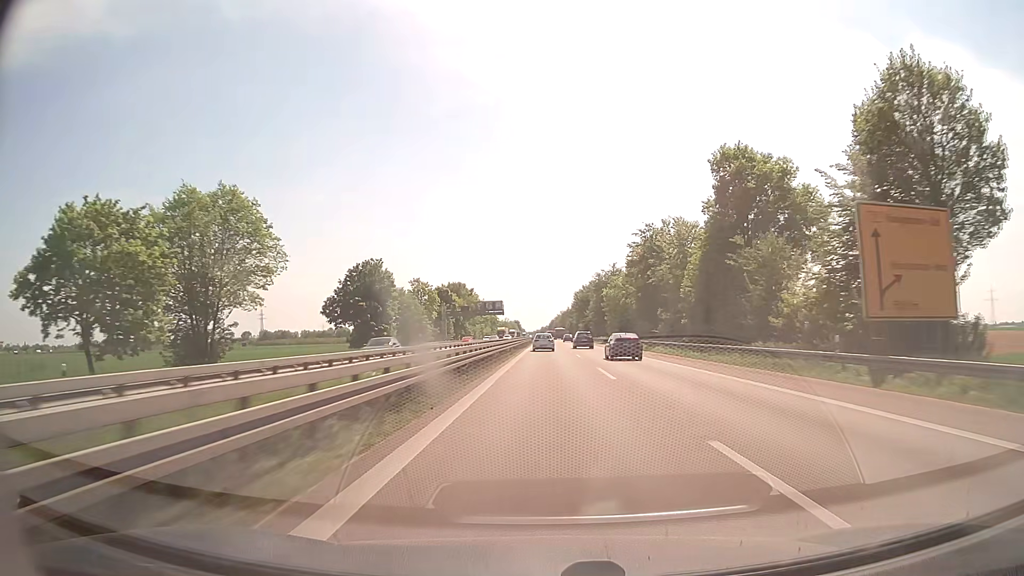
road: trunk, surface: asphalt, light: Day
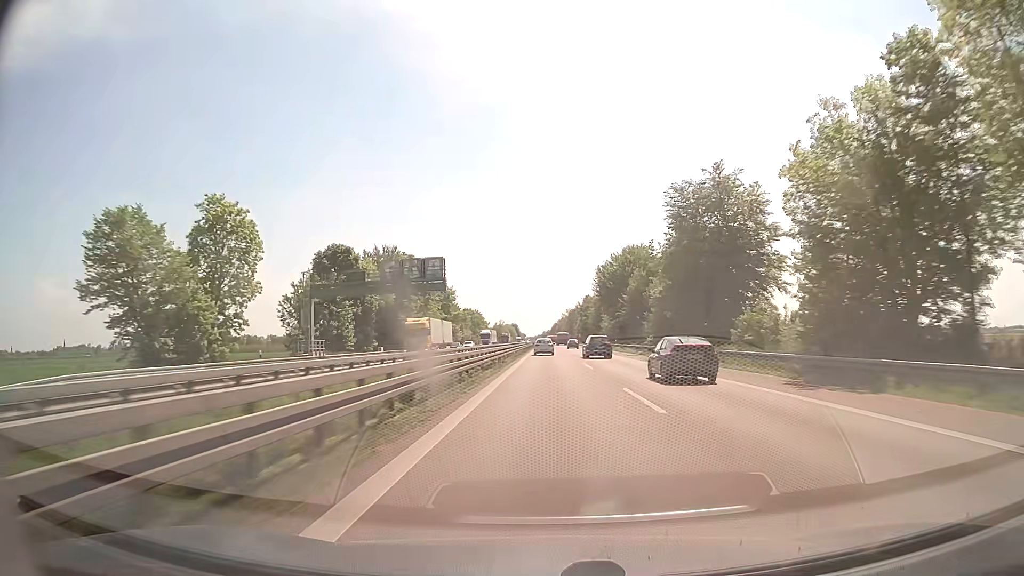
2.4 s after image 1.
(+0.1, +80.2) m; 0°
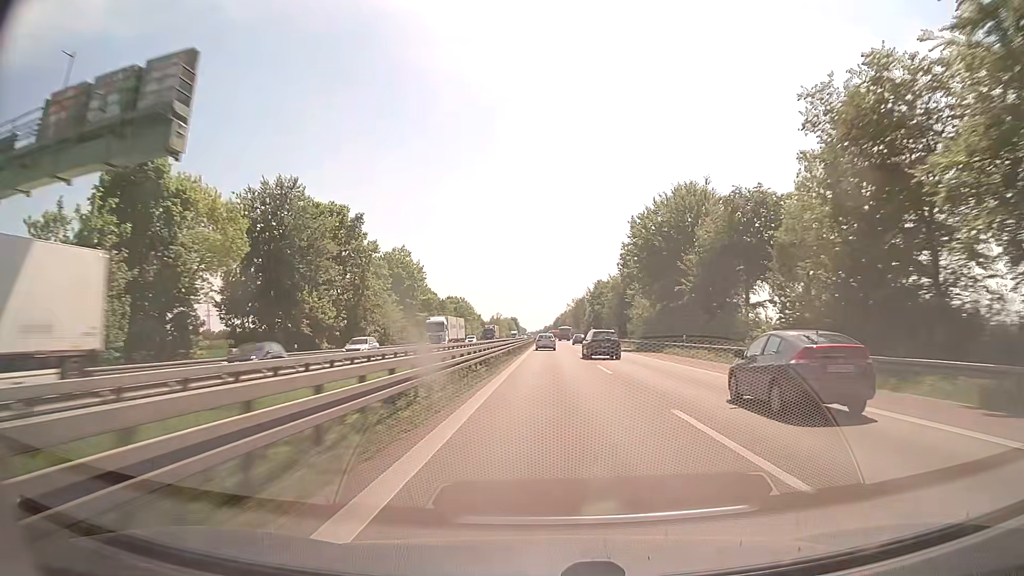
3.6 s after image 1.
(-0.1, +42.6) m; 0°
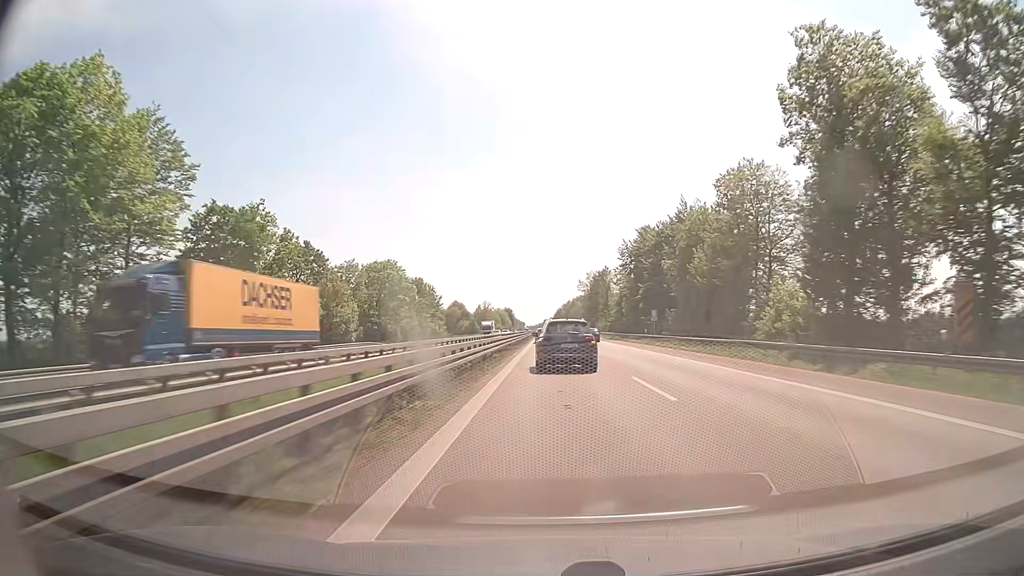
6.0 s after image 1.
(0.0, +82.2) m; 0°
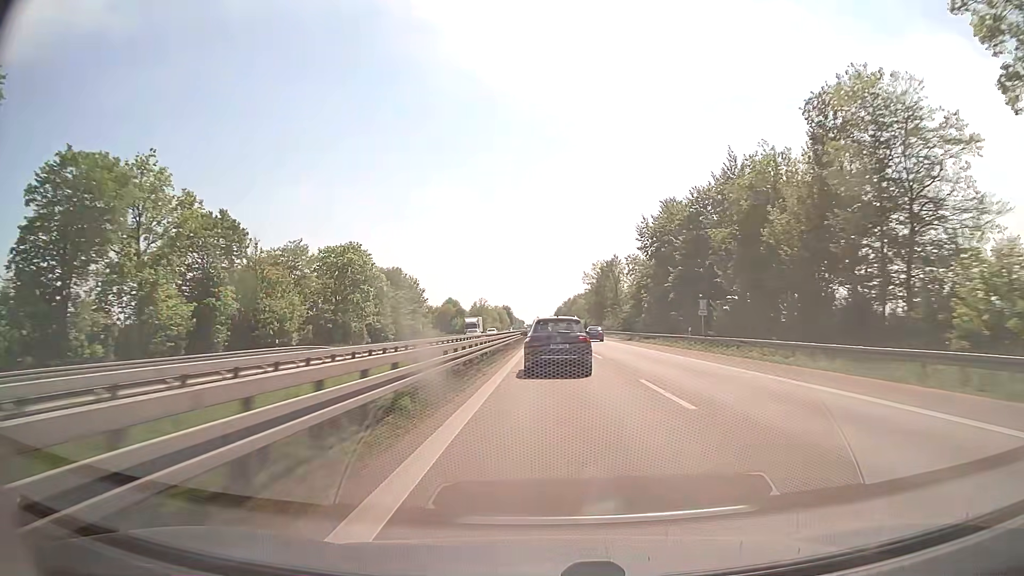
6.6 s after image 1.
(-0.1, +19.2) m; 0°
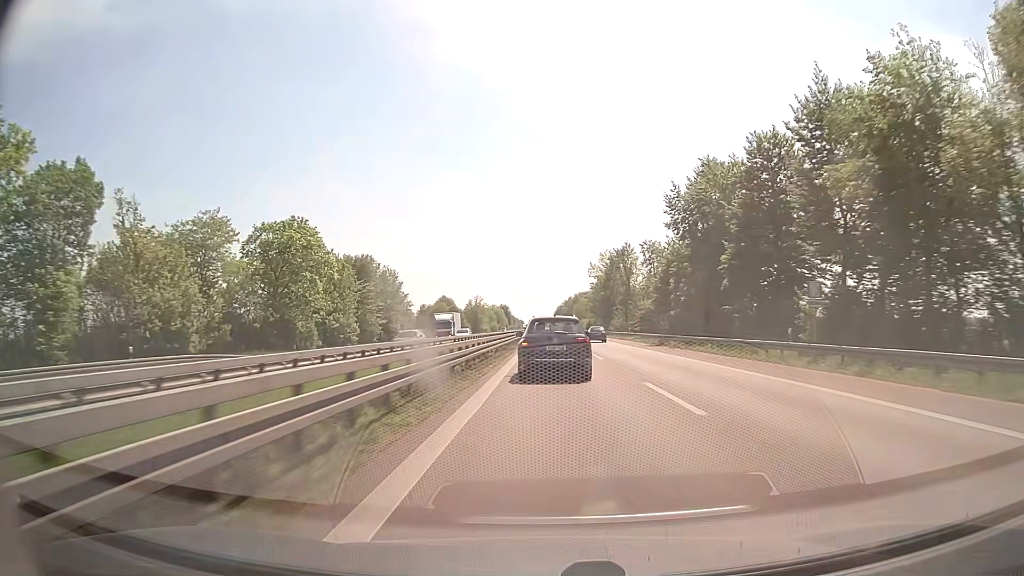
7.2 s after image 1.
(0.0, +18.4) m; 0°
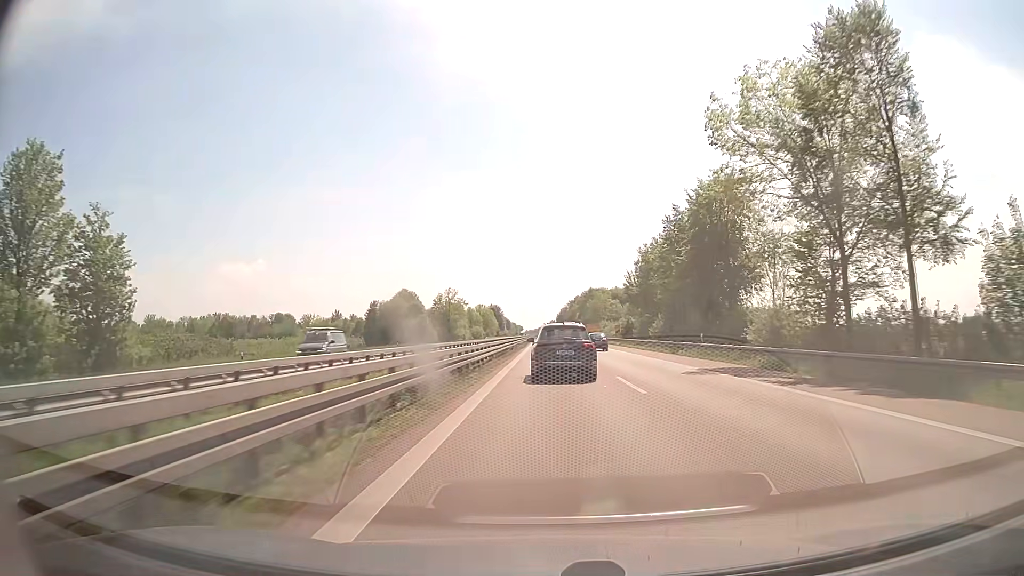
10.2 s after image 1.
(-0.1, +84.3) m; 0°
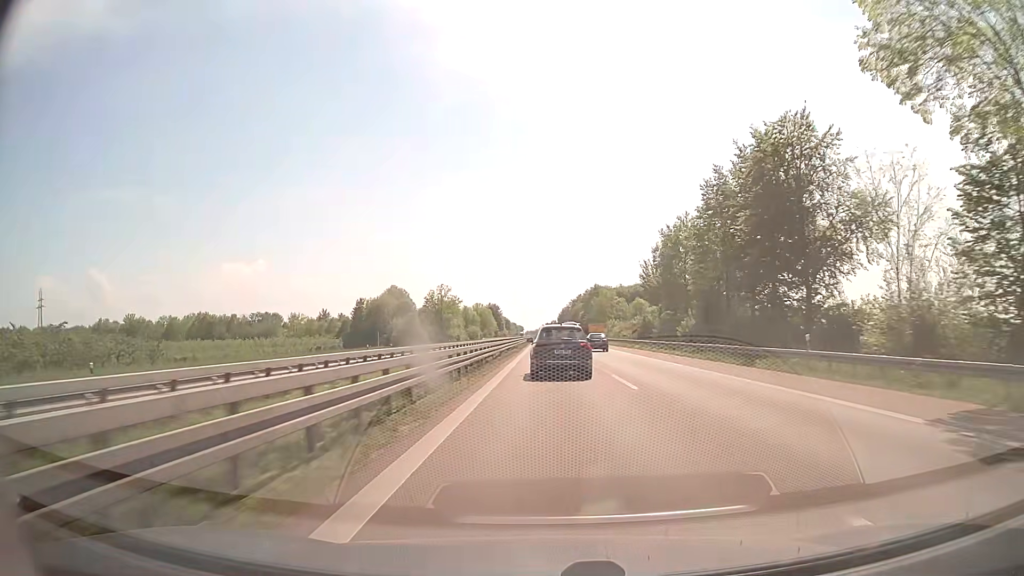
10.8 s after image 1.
(0.0, +16.4) m; 0°
(0, +10) (0, +20) (0, +30) (0, +40) (0, +50) (0, +60) (0, +70) (0, +80) (0, +90) (0, +100) m
